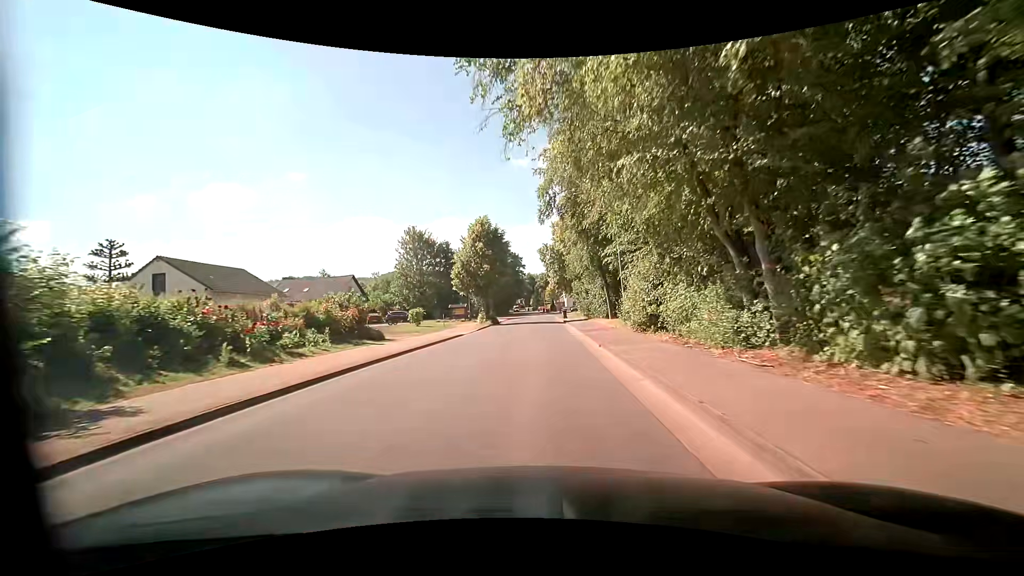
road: unclassified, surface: asphalt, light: Day
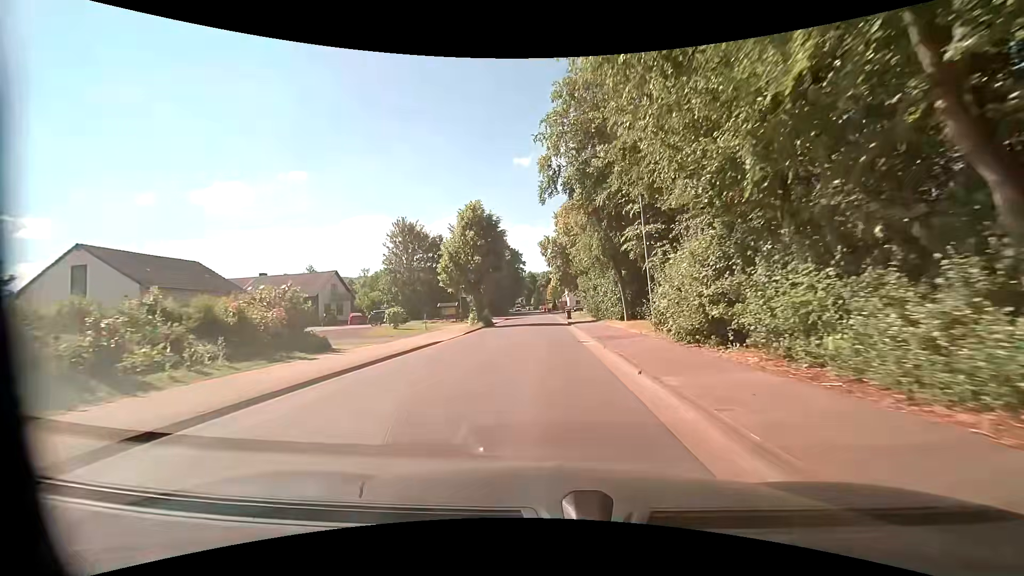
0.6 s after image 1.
(0.0, +6.8) m; 0°
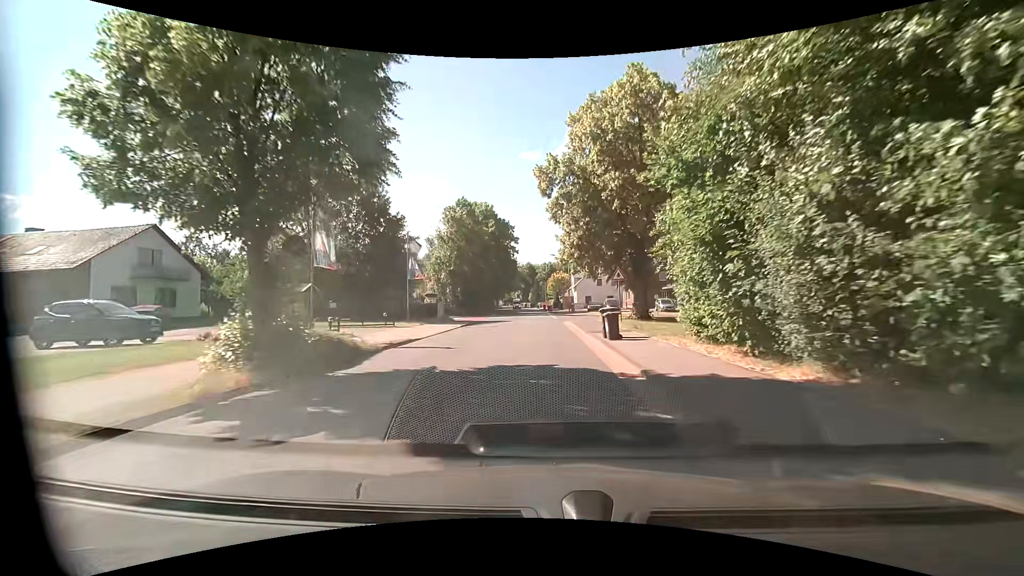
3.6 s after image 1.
(-0.5, +33.0) m; 0°
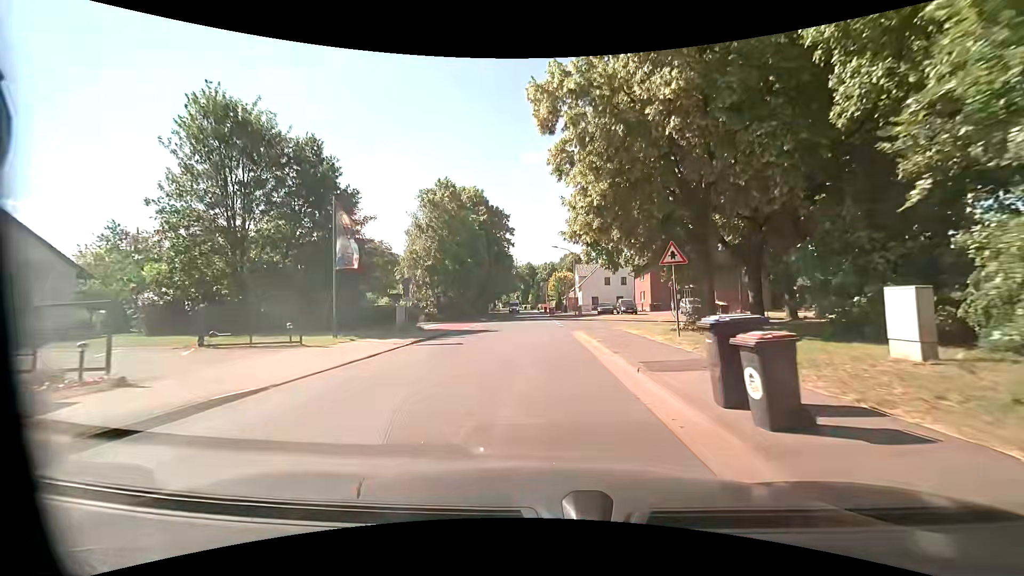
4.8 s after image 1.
(-0.1, +11.6) m; 0°
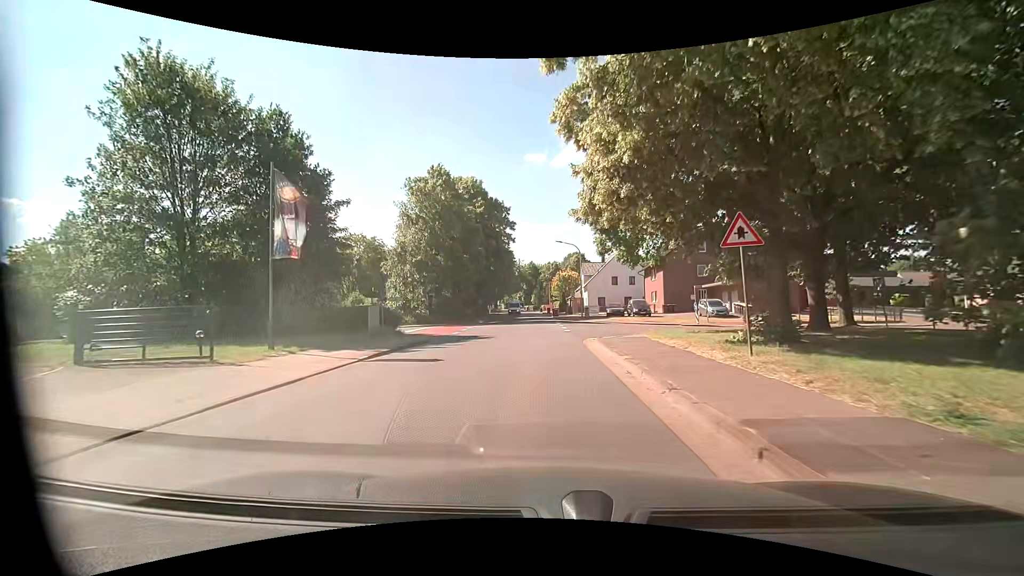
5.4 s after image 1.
(0.0, +5.2) m; -1°
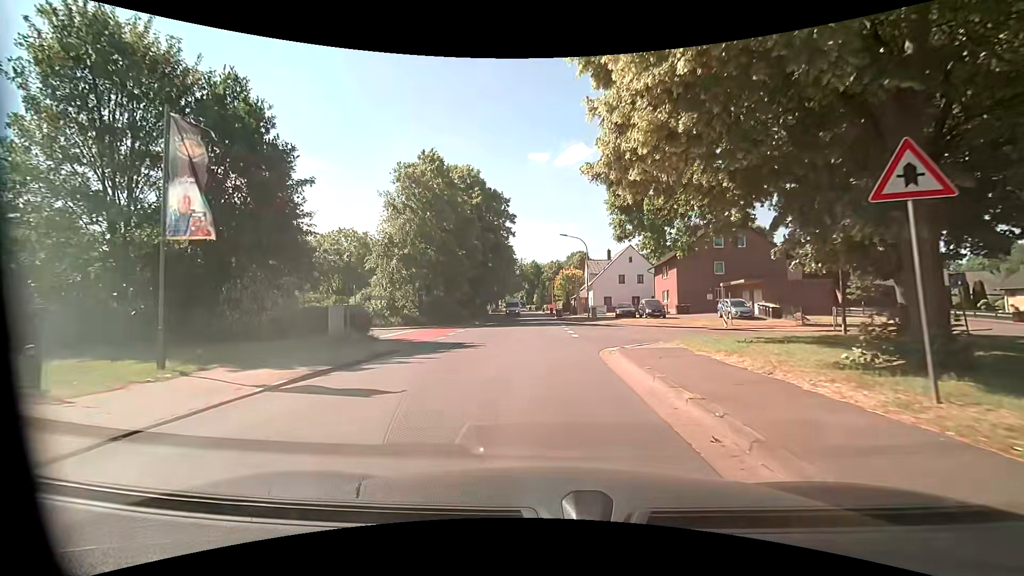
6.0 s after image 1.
(0.0, +4.7) m; 0°
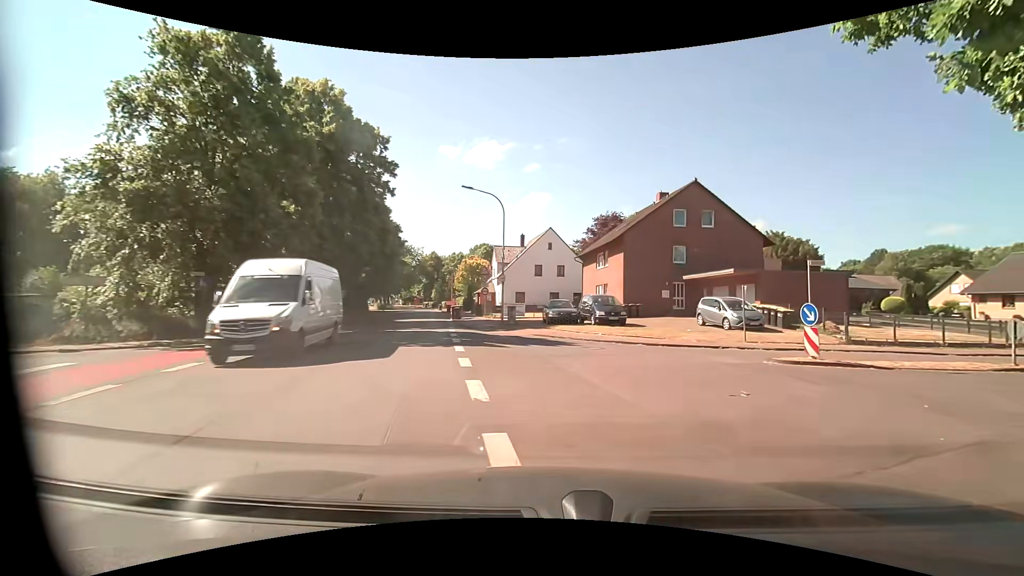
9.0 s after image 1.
(+0.4, +17.7) m; +10°
